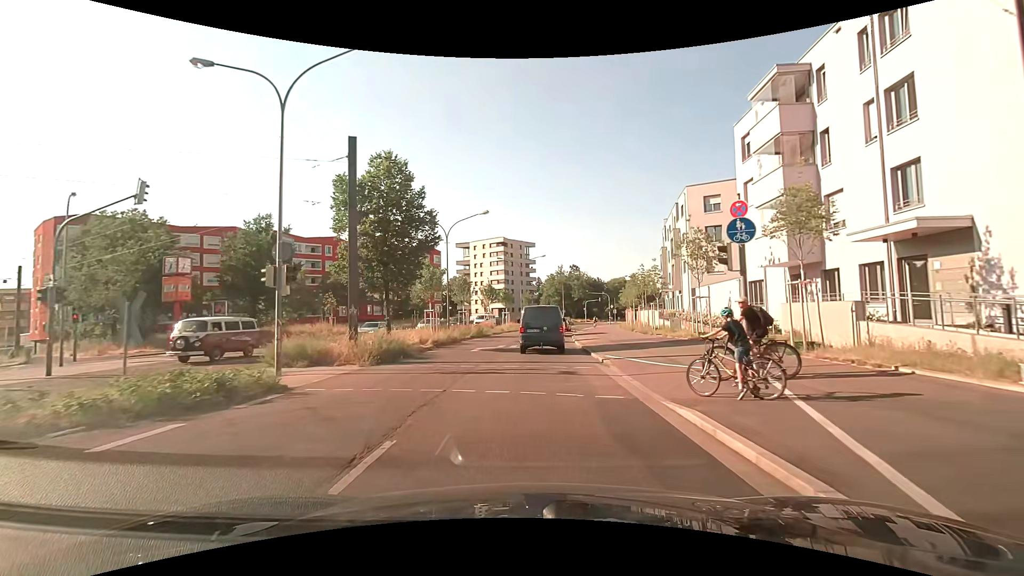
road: secondary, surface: asphalt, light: Day
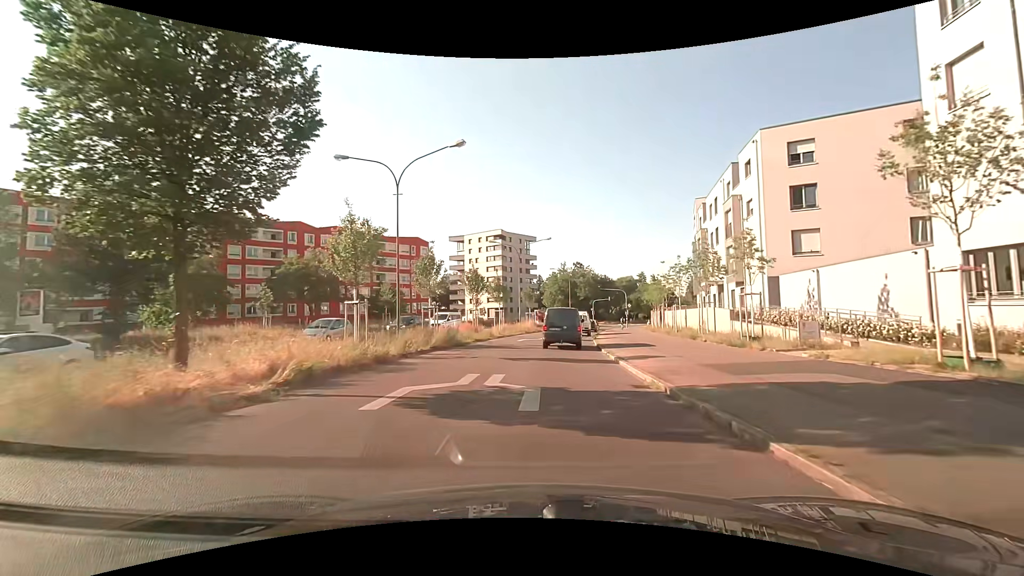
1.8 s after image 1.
(-0.1, +15.3) m; 0°
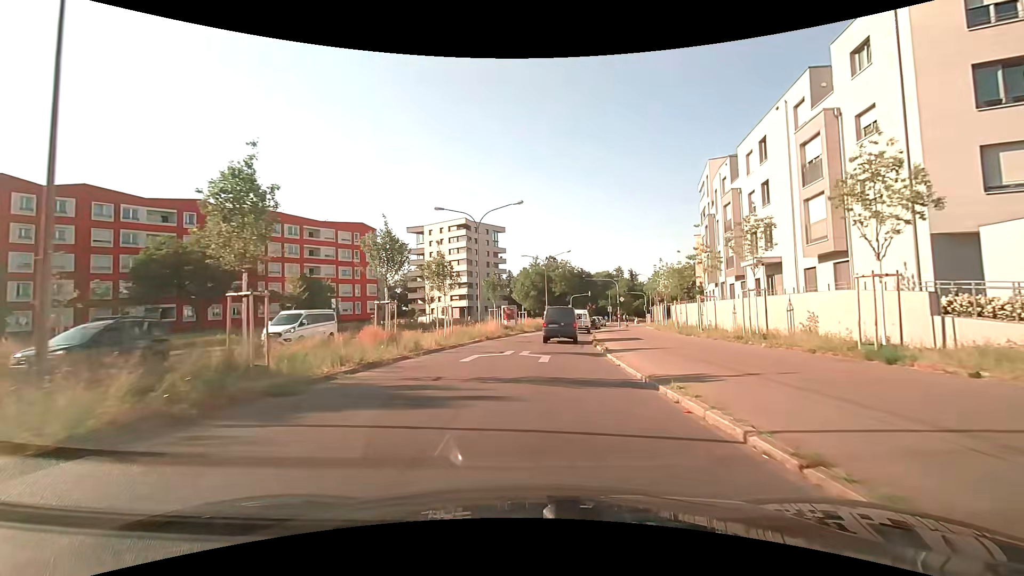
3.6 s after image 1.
(+0.4, +16.3) m; +3°
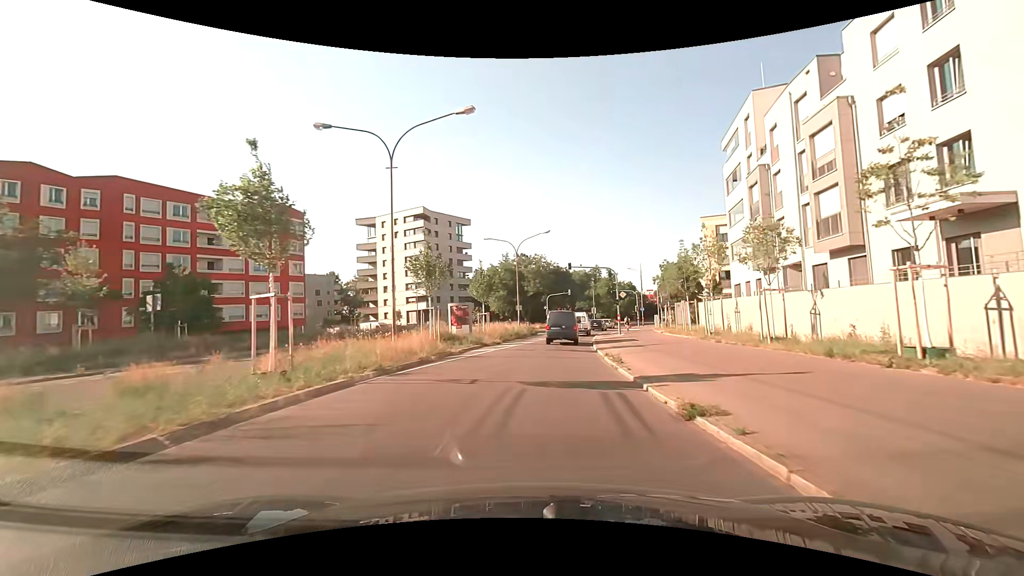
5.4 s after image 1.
(+0.4, +17.1) m; +3°
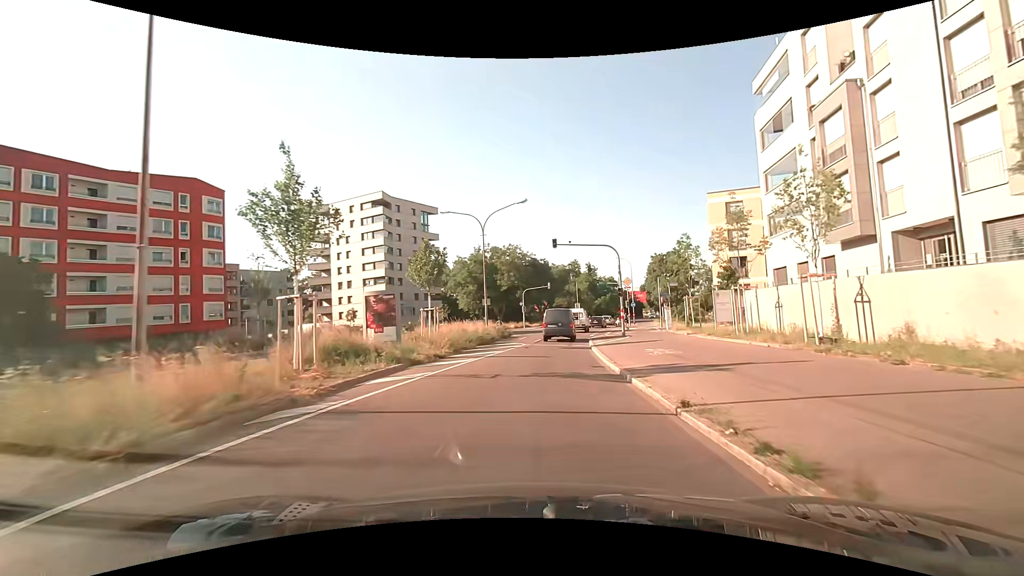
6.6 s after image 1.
(+0.2, +11.9) m; +3°
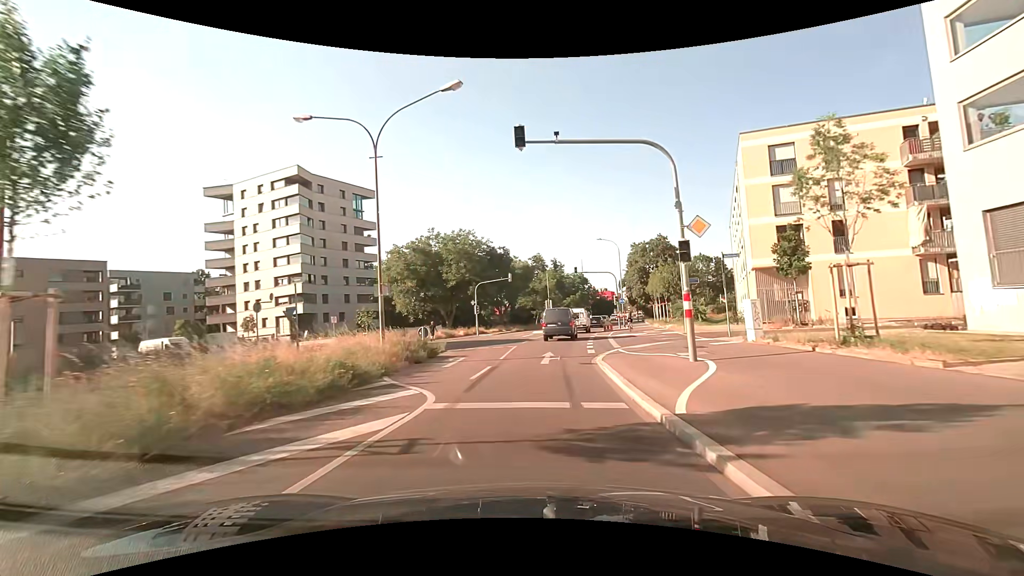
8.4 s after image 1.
(+0.6, +18.4) m; +5°
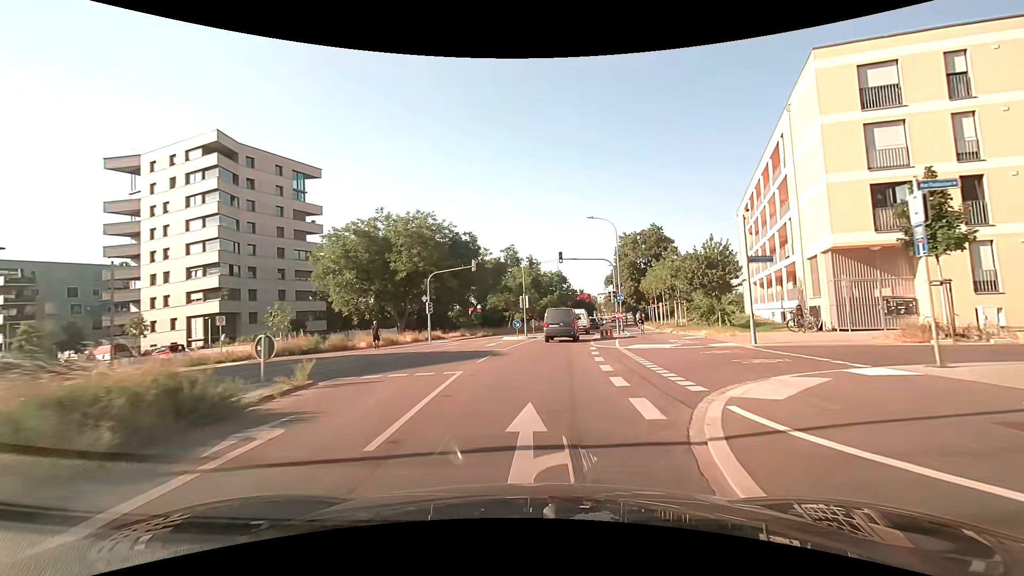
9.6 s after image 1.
(+0.2, +12.7) m; +2°
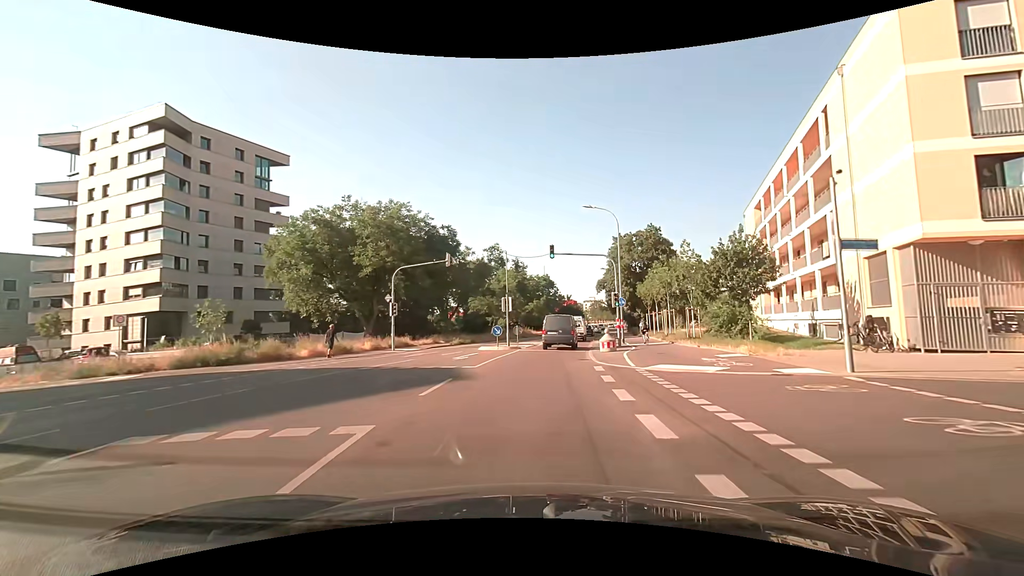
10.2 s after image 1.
(+0.1, +6.5) m; +1°
(0, +10) (+1, +20) (+2, +30) (+3, +40) (+5, +50) (+7, +60) (+9, +69) (+11, +79) (+13, +89) (+16, +99) m
